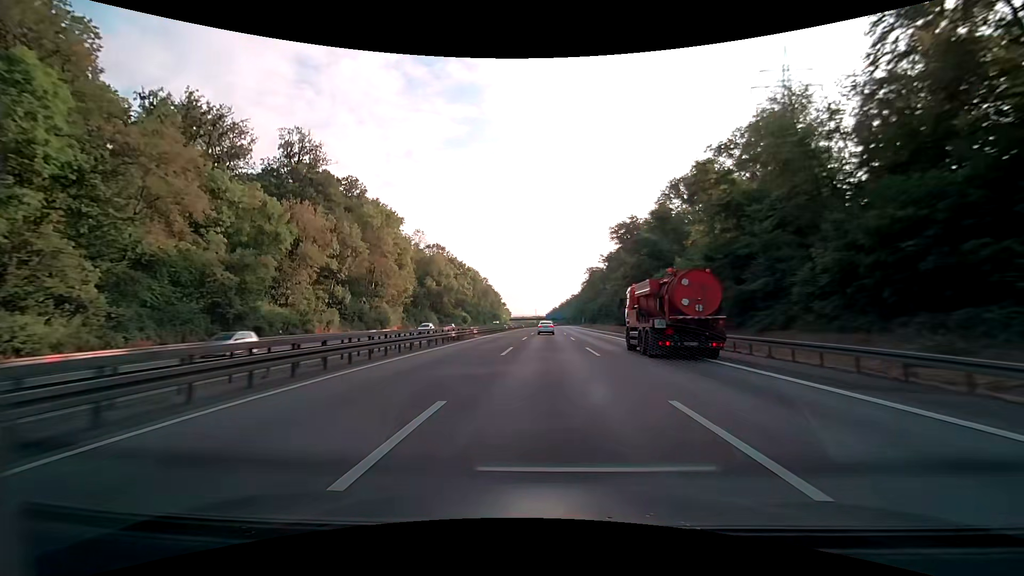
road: motorway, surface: asphalt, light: Day
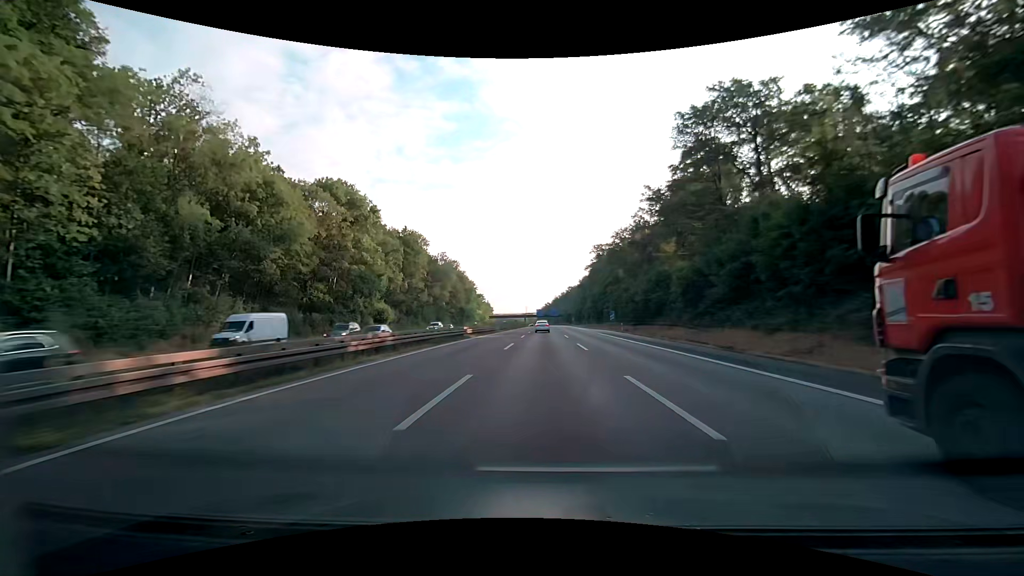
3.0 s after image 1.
(+0.9, +84.2) m; +1°
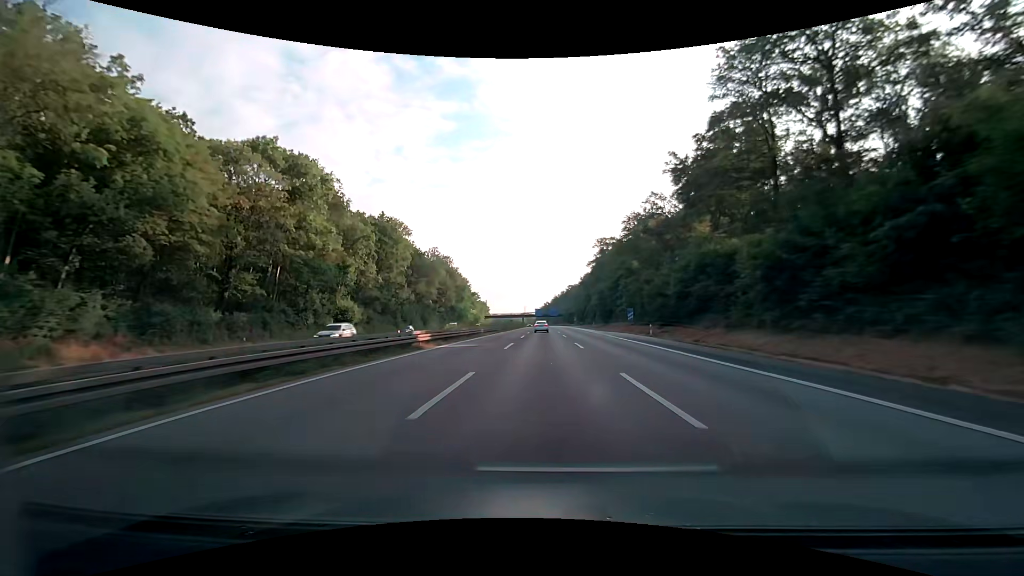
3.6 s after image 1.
(0.0, +16.9) m; 0°
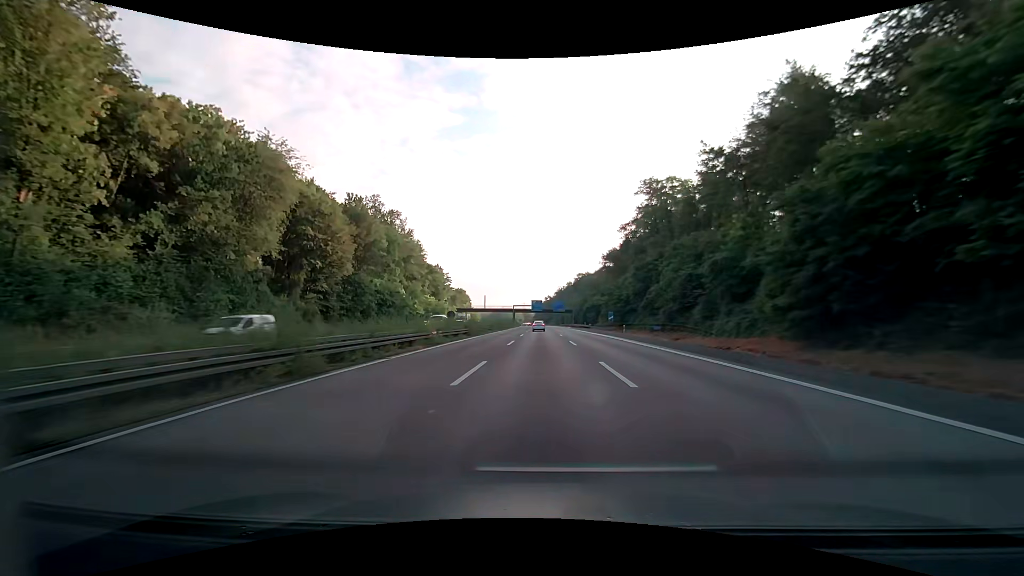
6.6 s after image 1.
(+0.1, +84.7) m; 0°
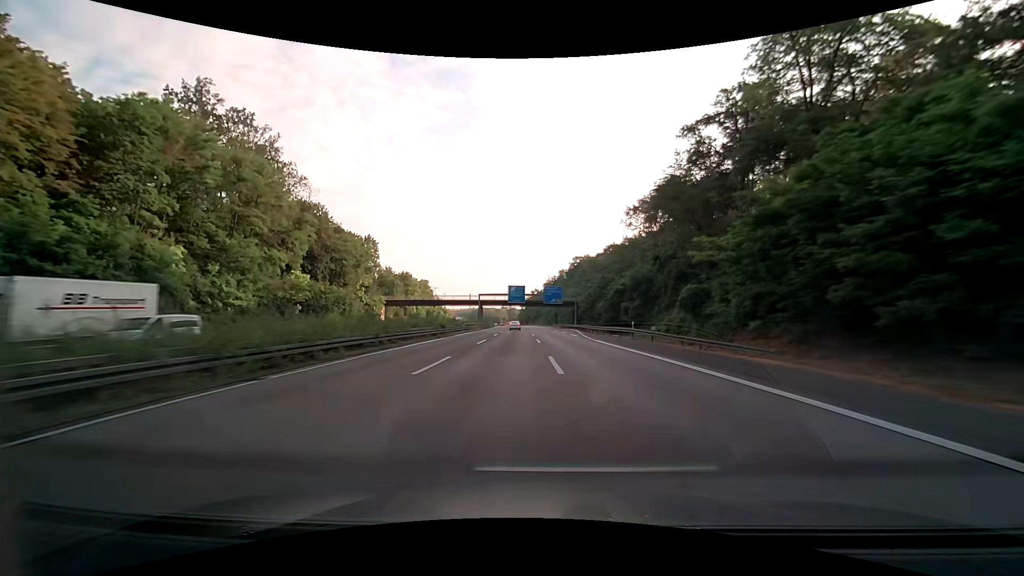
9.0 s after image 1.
(+0.7, +68.1) m; +1°
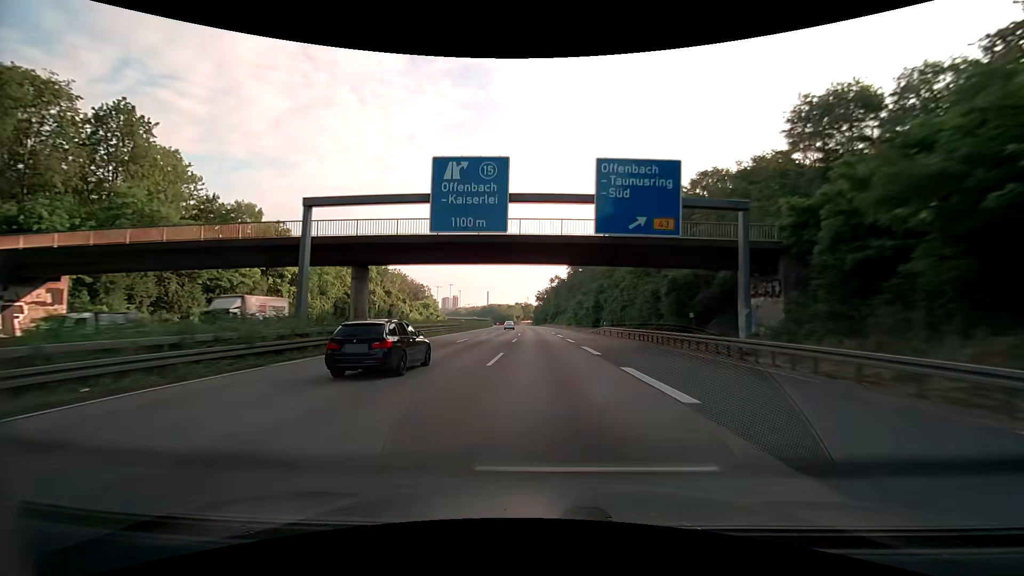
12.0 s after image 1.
(-1.1, +85.7) m; -2°
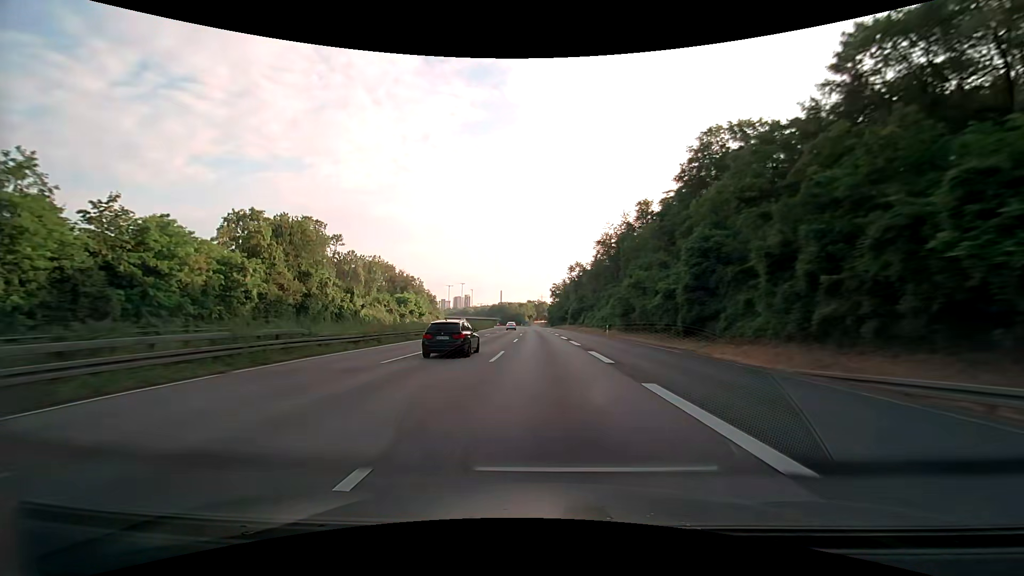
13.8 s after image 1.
(-0.8, +51.8) m; -1°
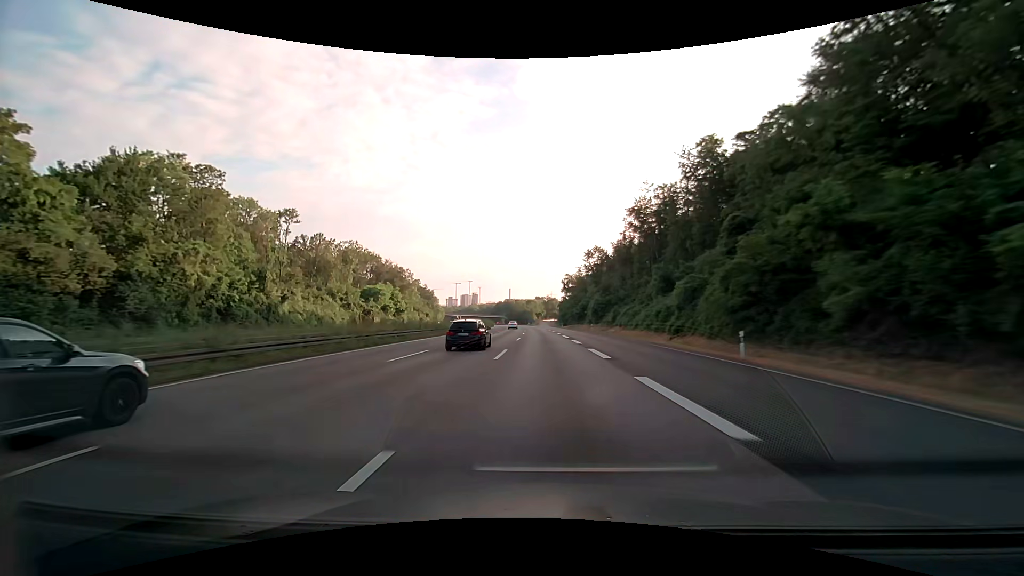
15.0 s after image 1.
(-0.5, +34.7) m; -1°
(0, +10) (0, +20) (0, +30) (0, +40) (-1, +50) (-1, +60) (-1, +70) (-2, +80) (-2, +90) (-2, +100) m
